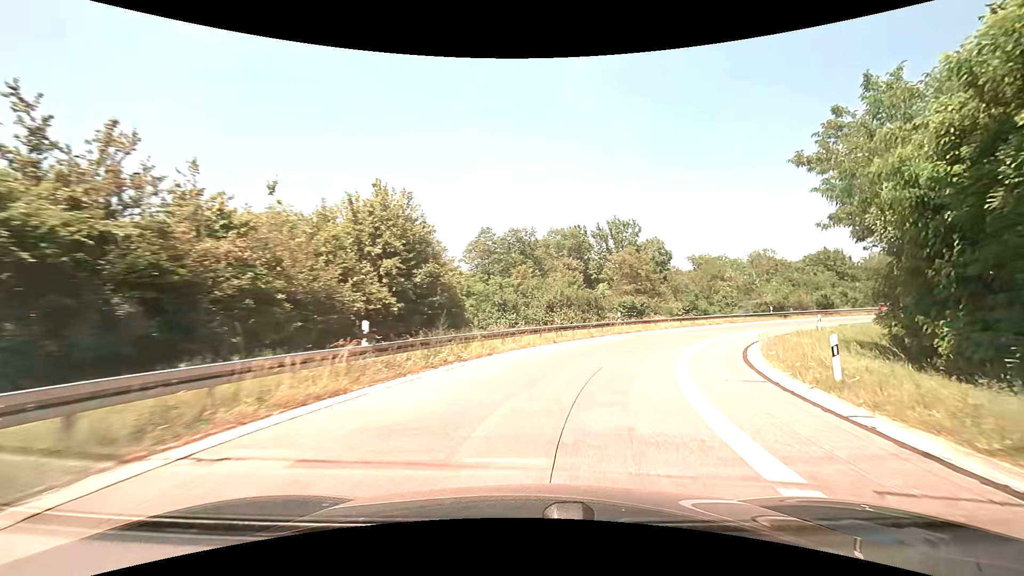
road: motorway_link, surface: asphalt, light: Day
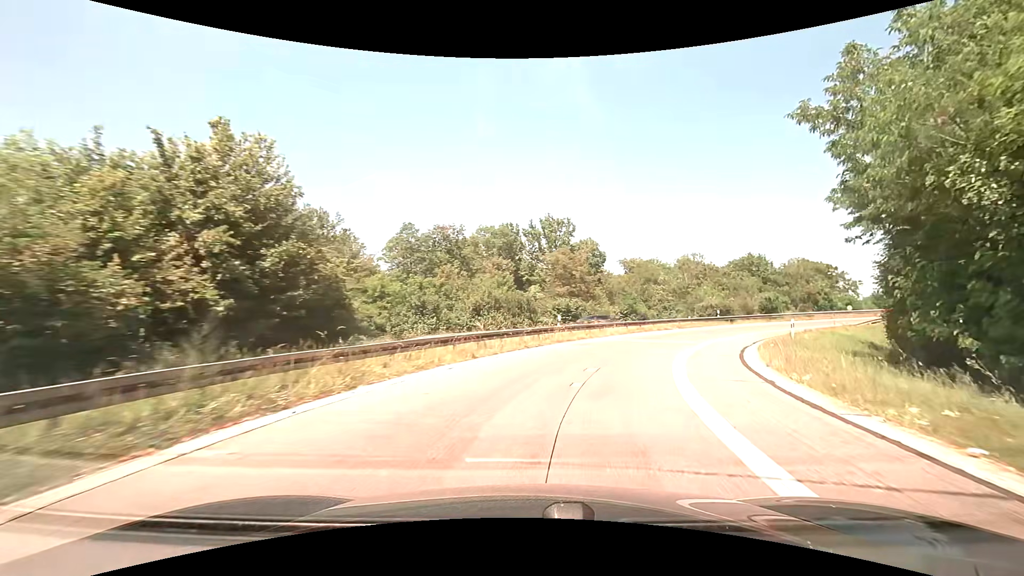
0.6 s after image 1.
(+0.5, +7.4) m; +8°
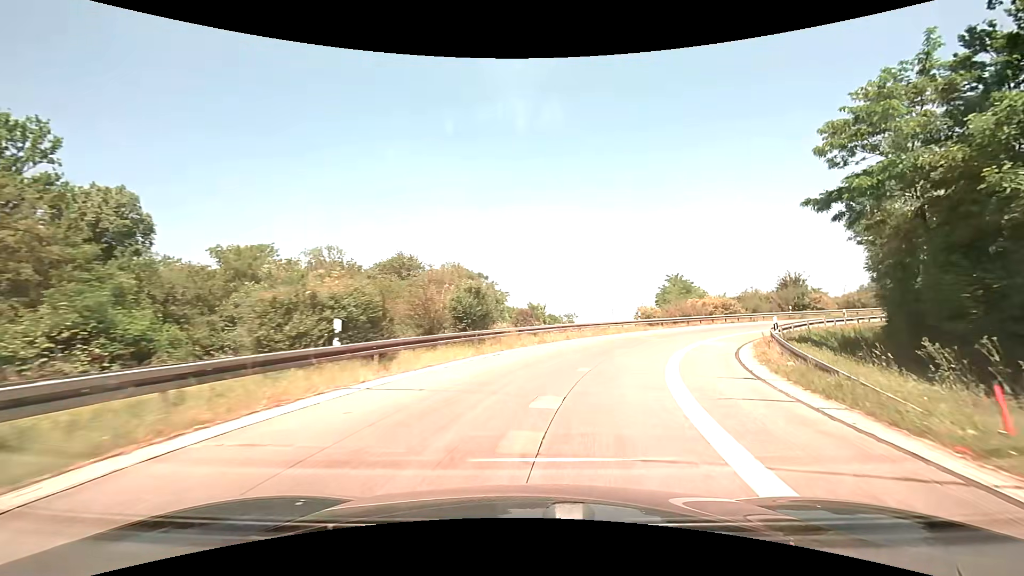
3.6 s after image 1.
(+12.4, +34.4) m; +39°
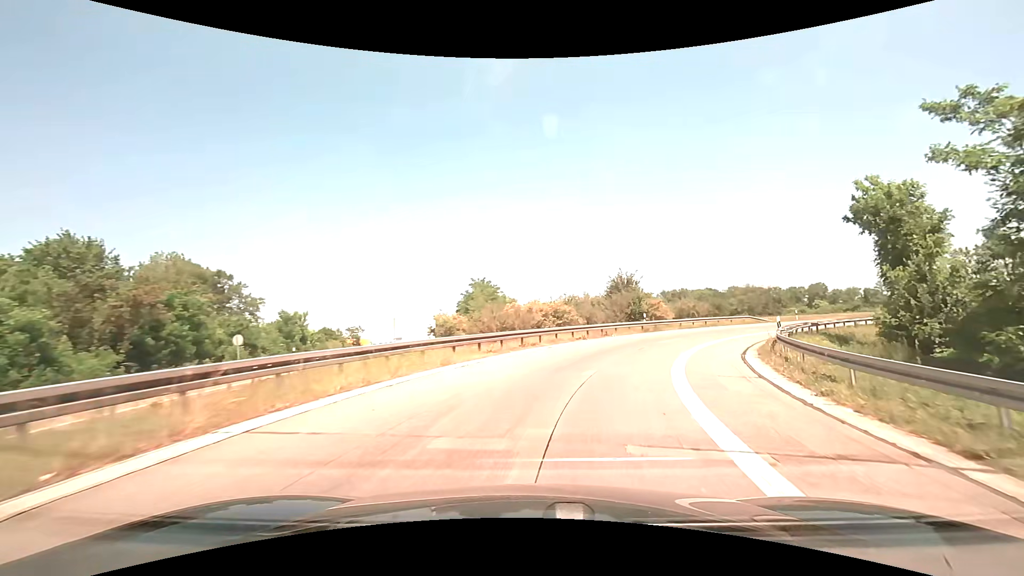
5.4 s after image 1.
(+4.4, +21.2) m; +23°
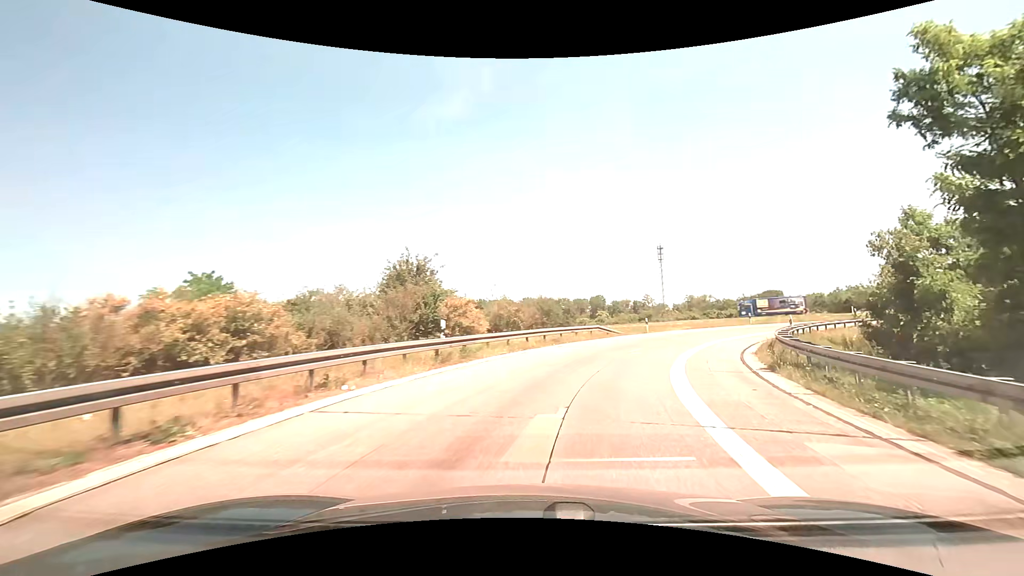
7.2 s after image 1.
(+4.2, +20.7) m; +23°
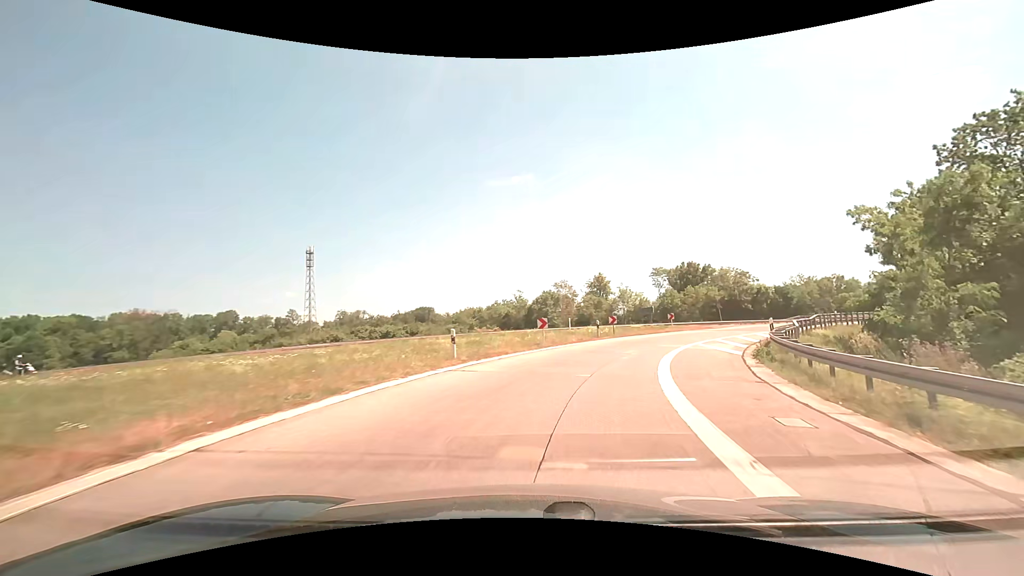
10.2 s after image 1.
(+11.6, +33.4) m; +38°
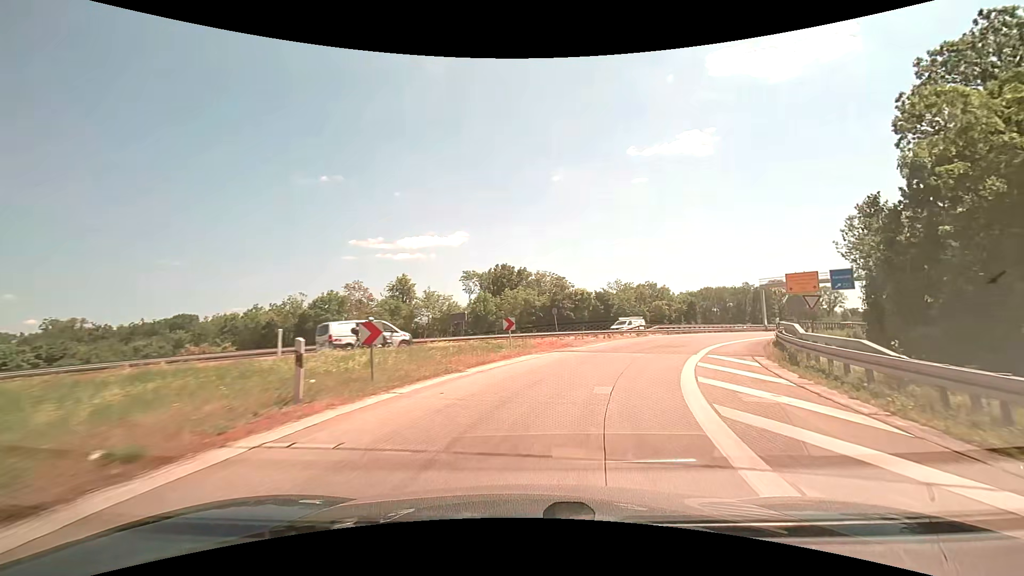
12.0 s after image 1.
(+4.2, +22.0) m; +22°
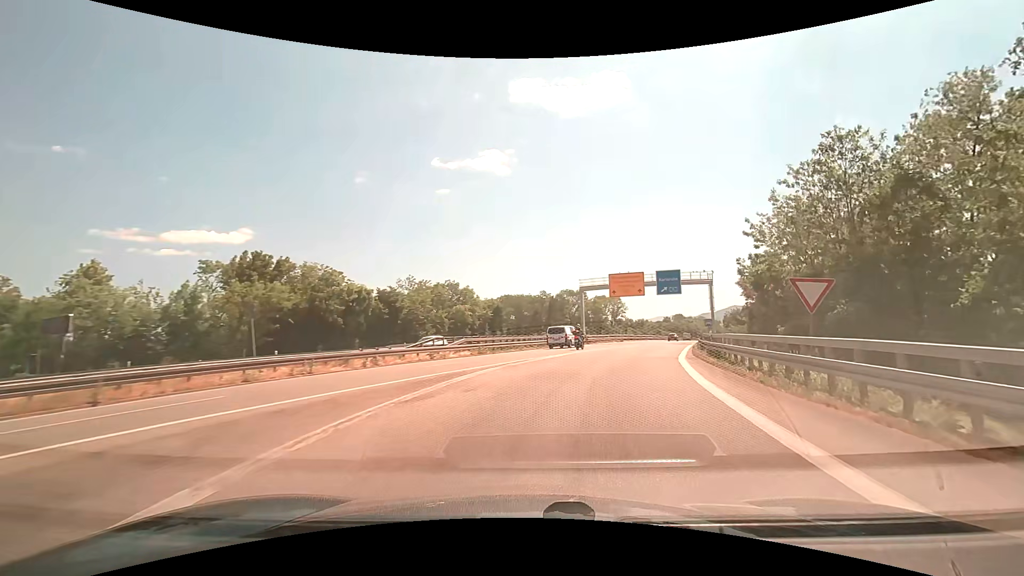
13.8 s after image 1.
(+4.5, +22.7) m; +23°
(+1, +10) (+3, +20) (+6, +29) (+9, +39) (+12, +48) (+16, +58) (+19, +67) (+23, +76) (+27, +86) (+30, +95) m
